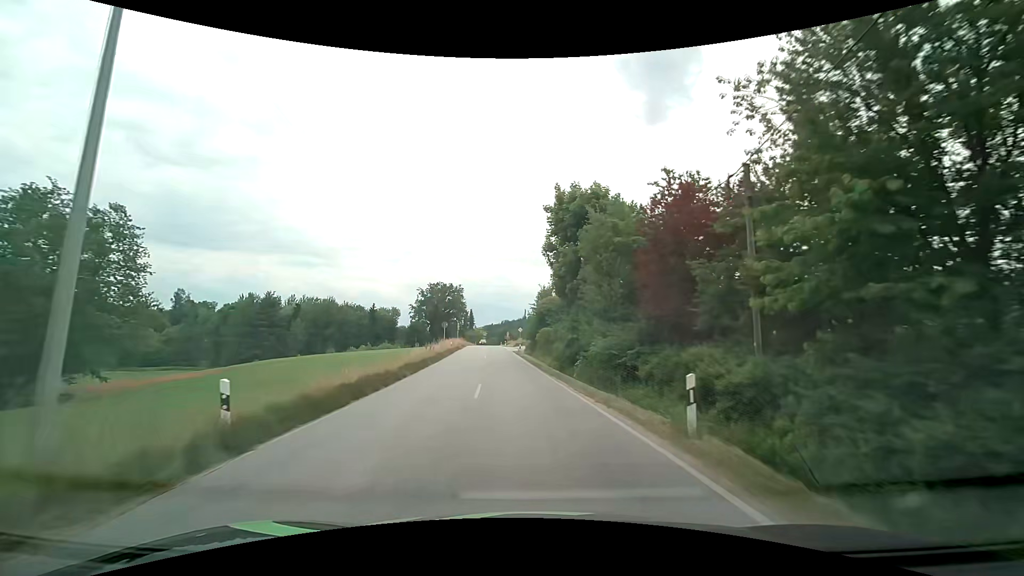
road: secondary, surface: asphalt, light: Day
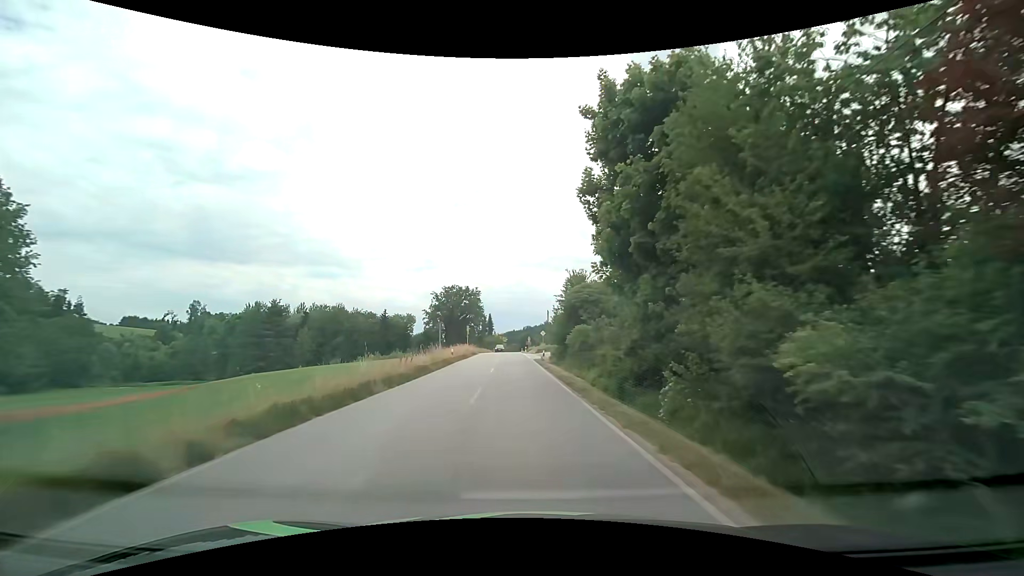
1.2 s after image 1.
(-0.2, +12.8) m; -2°
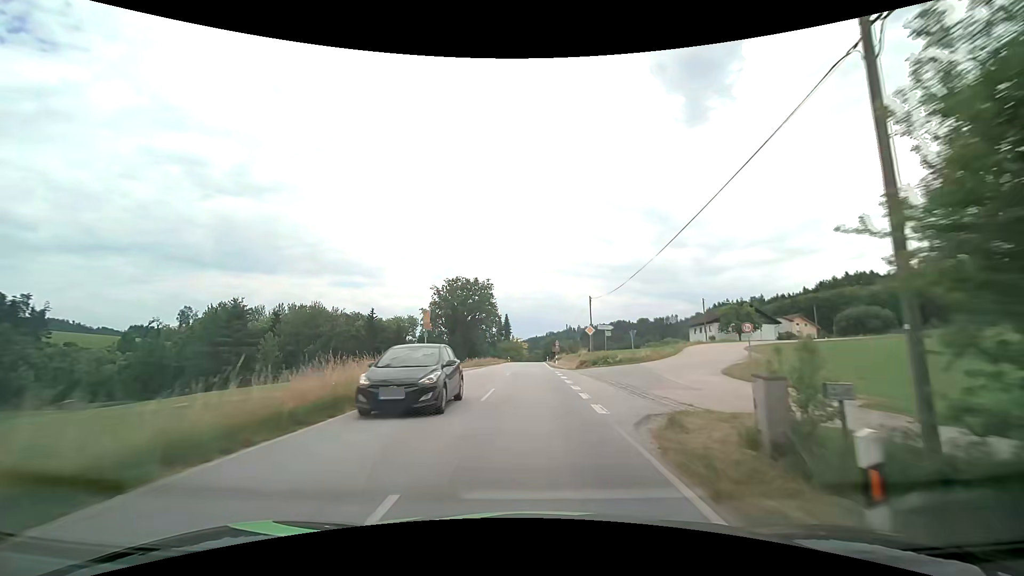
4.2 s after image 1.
(-1.2, +35.0) m; -3°
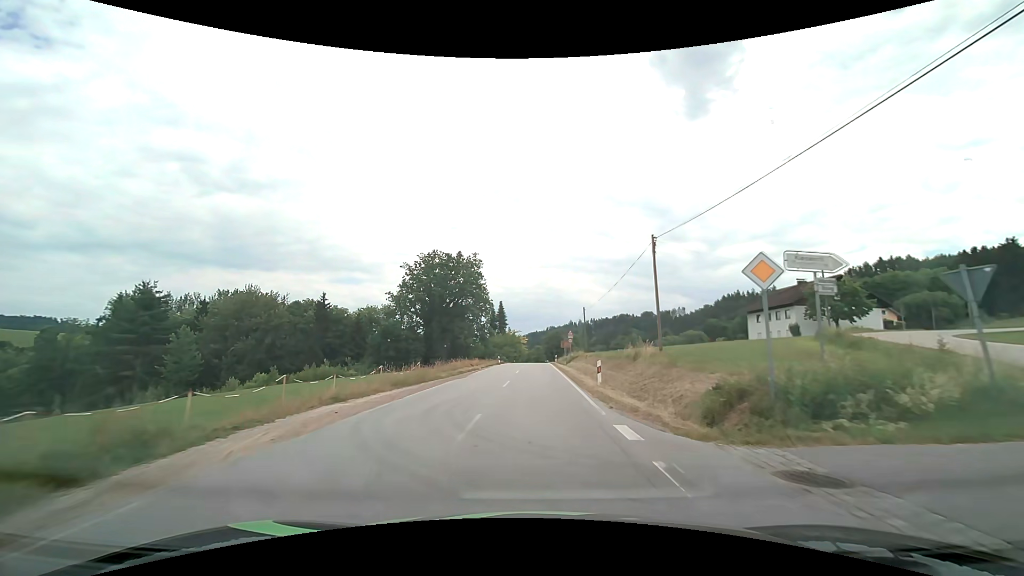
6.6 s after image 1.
(-0.1, +29.8) m; 0°
